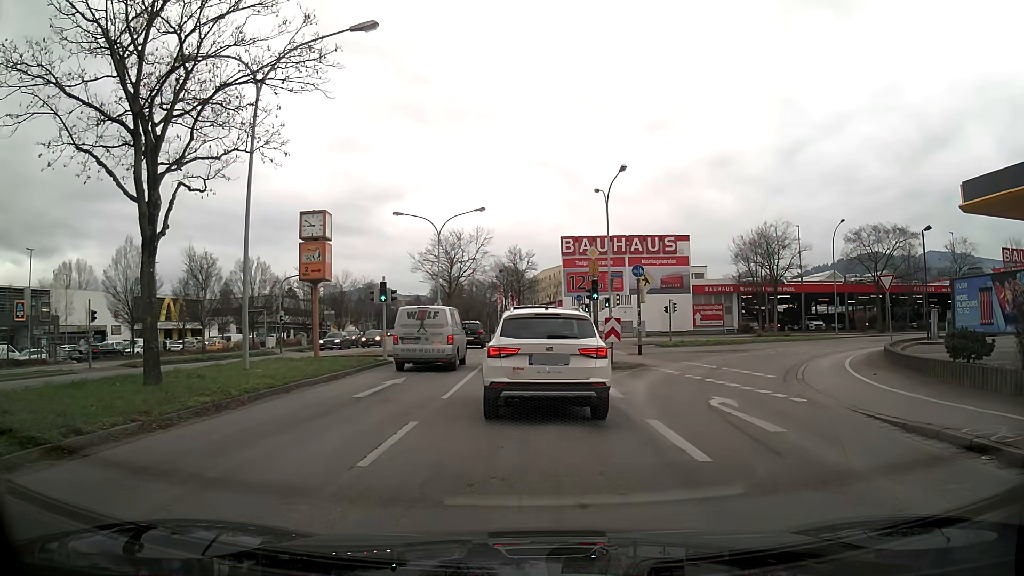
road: primary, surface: asphalt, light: Day
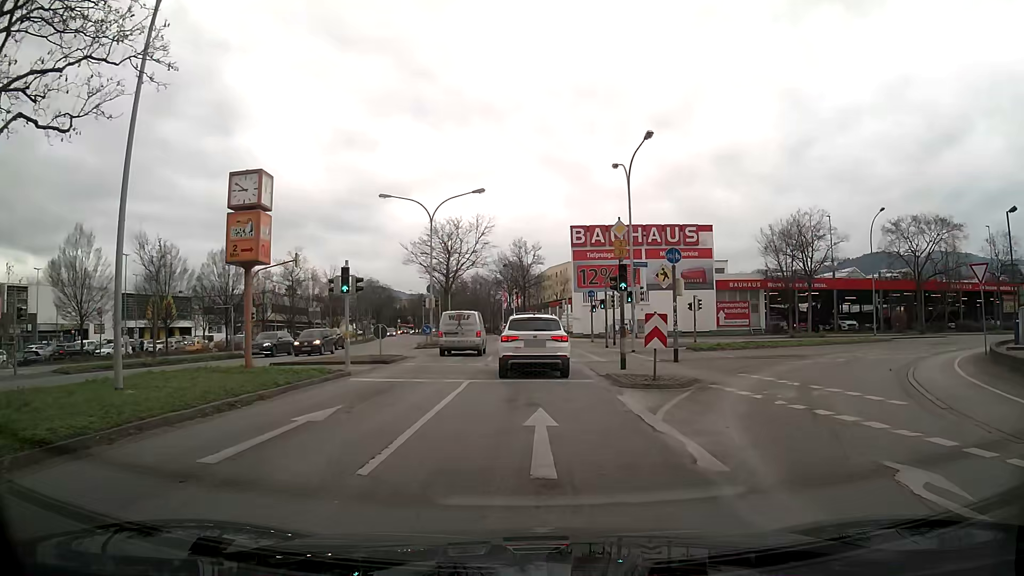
(+0.1, +6.9) m; +1°
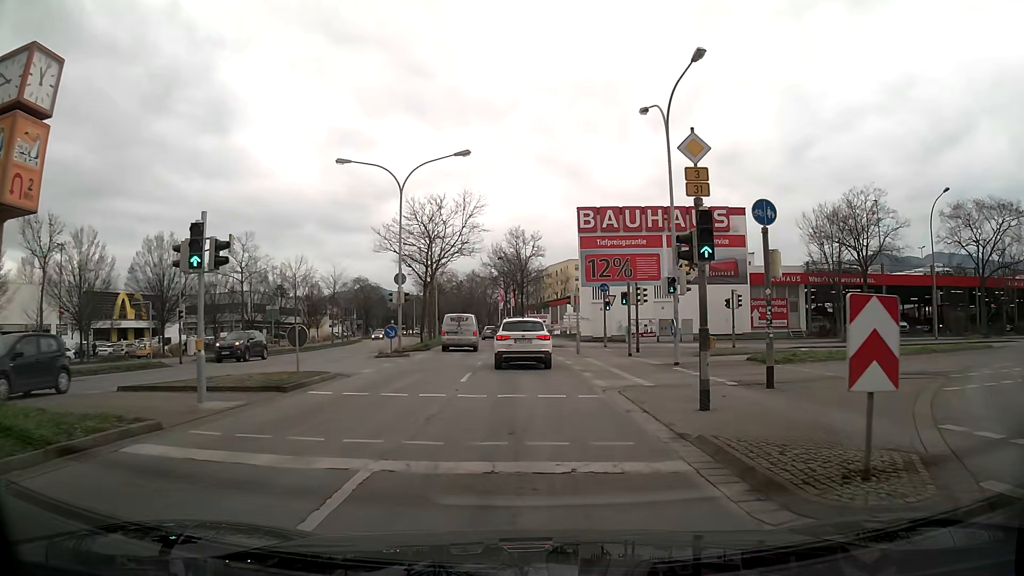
(0.0, +10.1) m; 0°
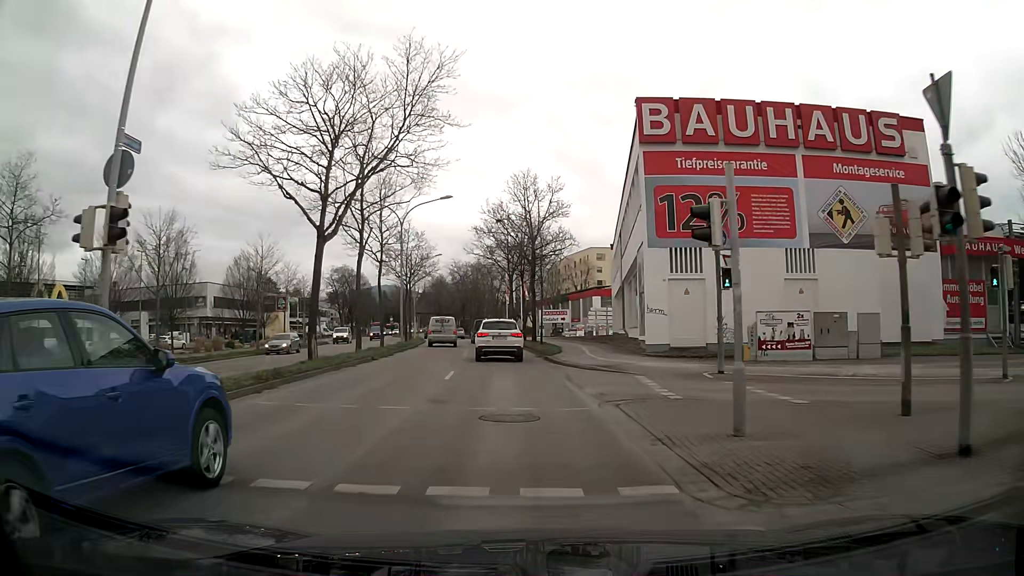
(0.0, +24.4) m; -2°
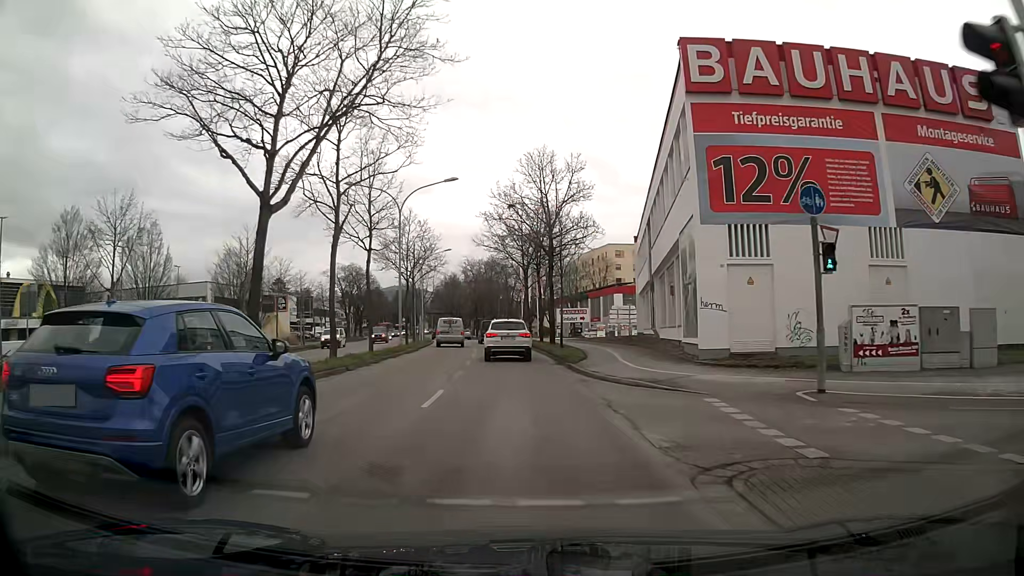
(0.0, +5.7) m; 0°
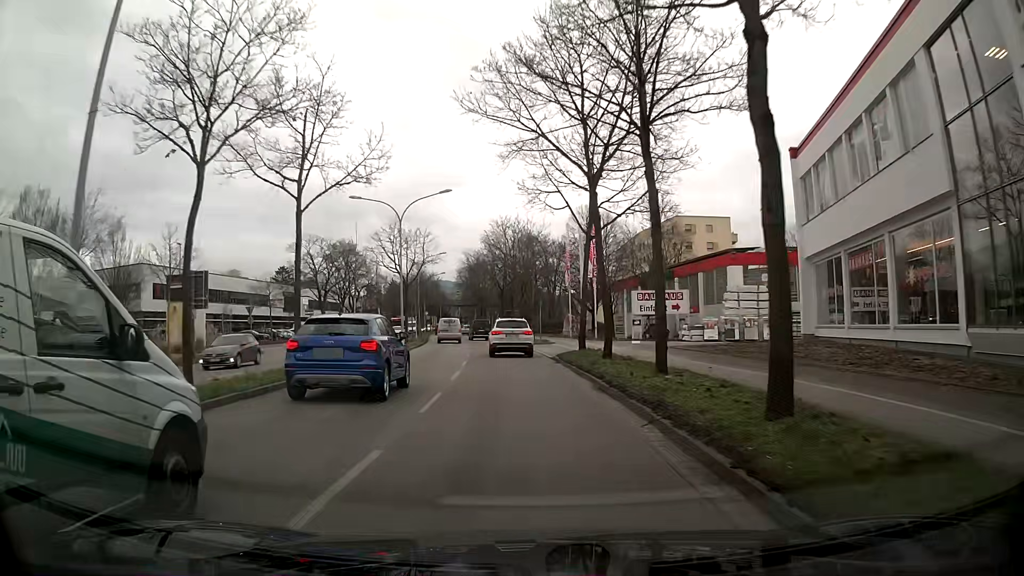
(-1.2, +31.3) m; -4°
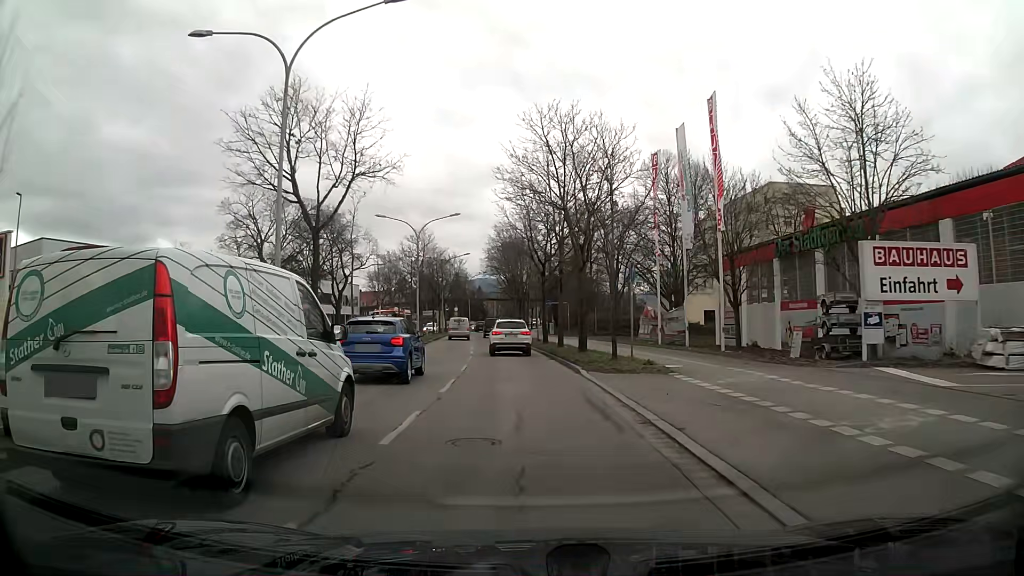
(-0.7, +27.2) m; -3°
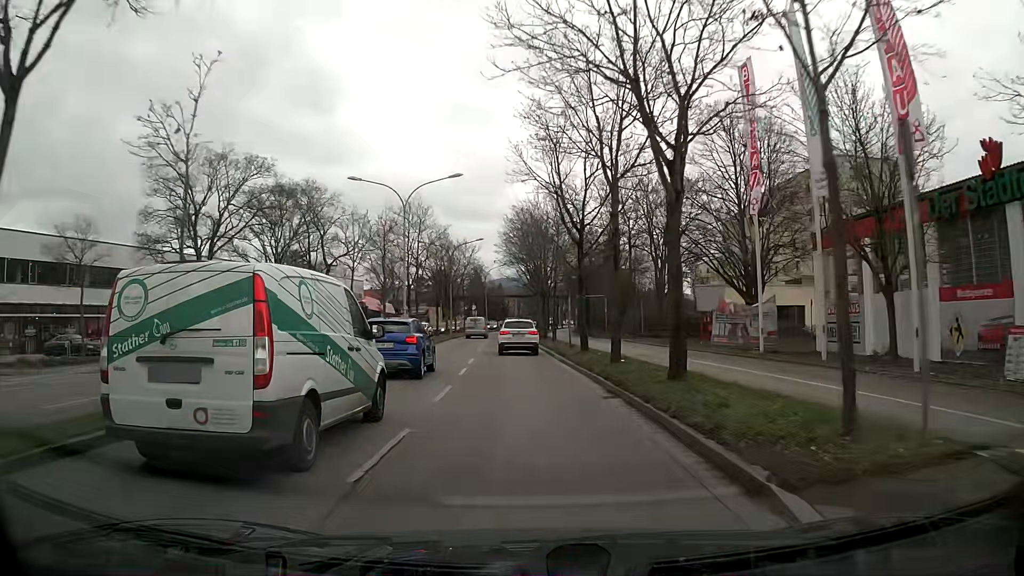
(-0.4, +14.0) m; -3°
(0, +10) (0, +20) (-1, +30) (-1, +40) (-2, +50) (-2, +60) (-2, +70) (-2, +80) (-1, +90) (0, +100) m
